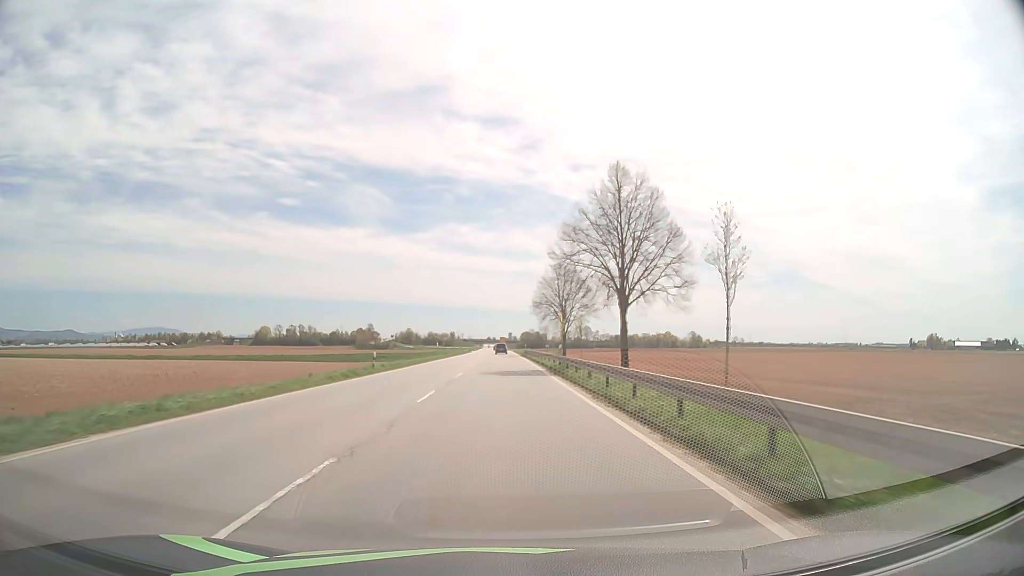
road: primary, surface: asphalt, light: Day
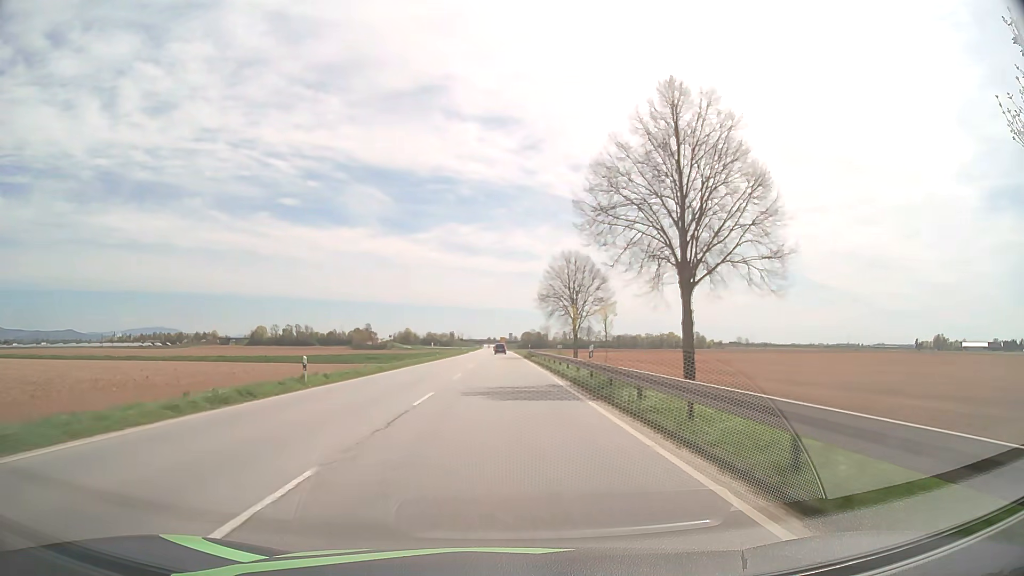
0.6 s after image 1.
(0.0, +12.7) m; 0°
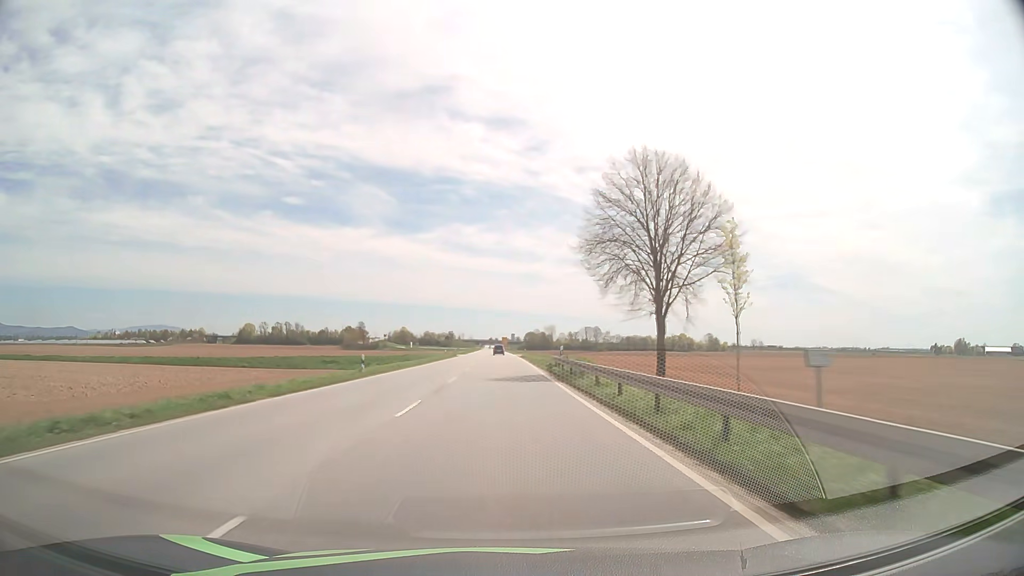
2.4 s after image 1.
(-0.1, +38.1) m; 0°
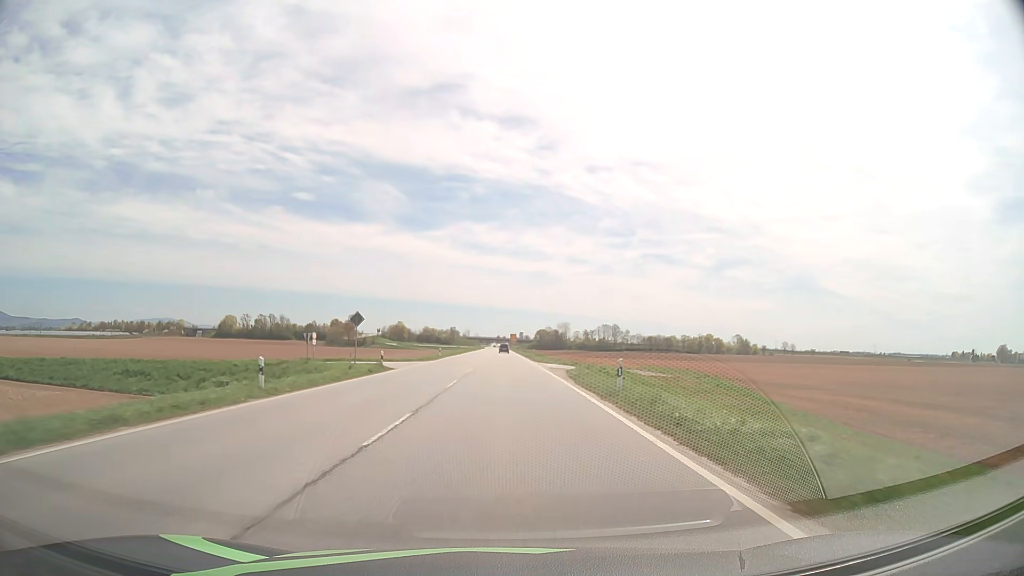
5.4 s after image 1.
(-0.4, +64.2) m; -1°
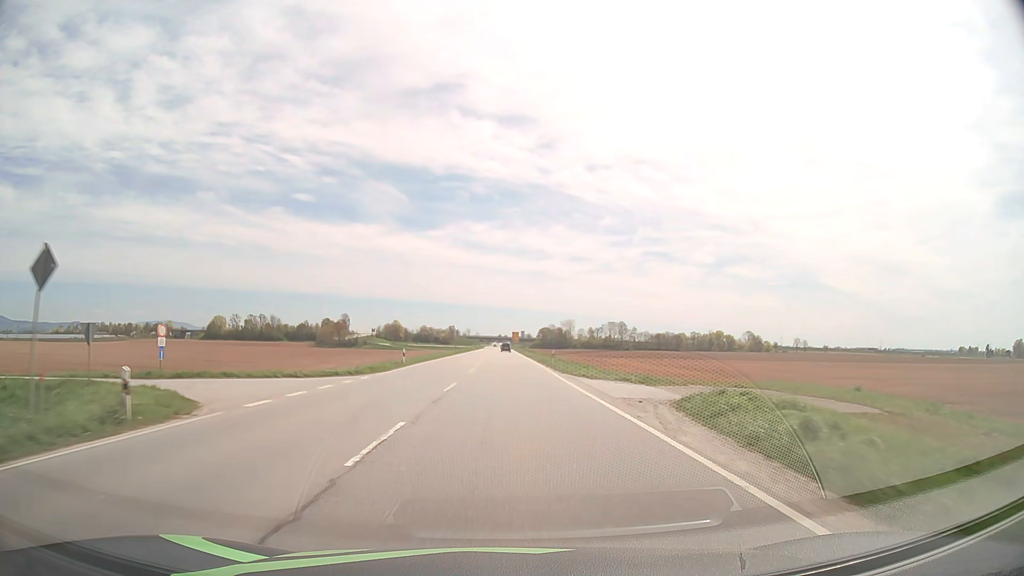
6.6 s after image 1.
(0.0, +25.7) m; 0°
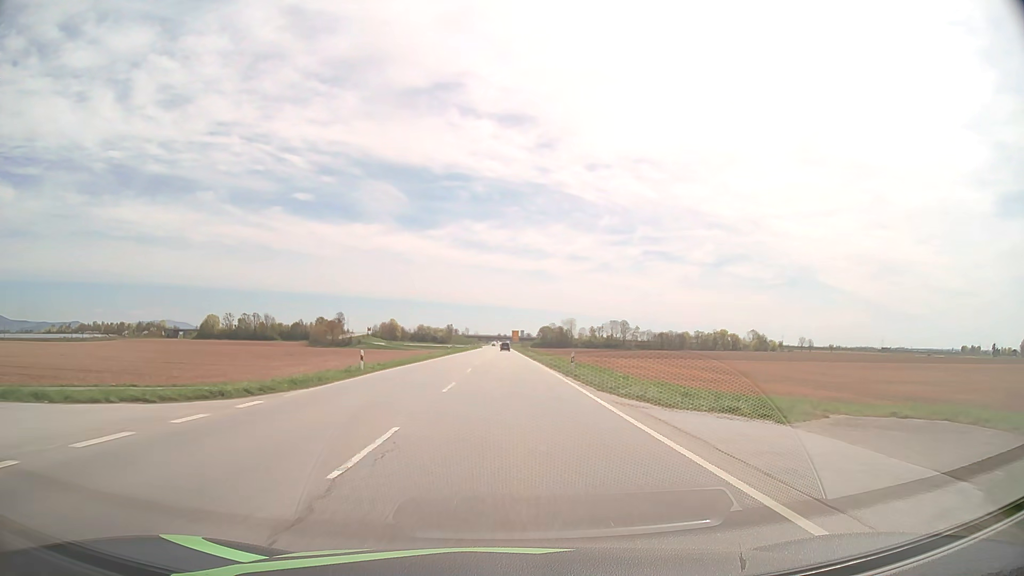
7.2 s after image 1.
(0.0, +12.7) m; 0°
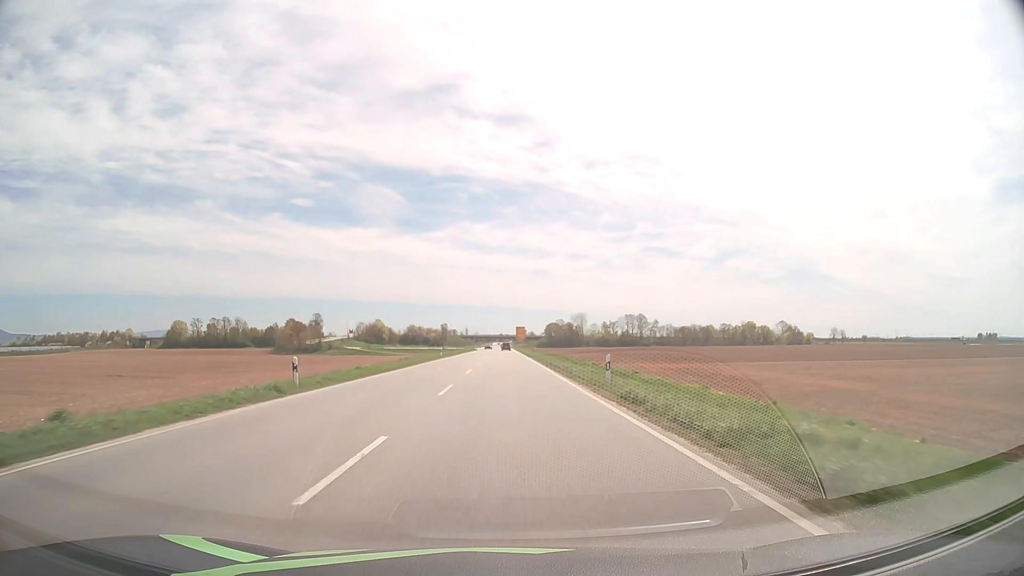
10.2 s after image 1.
(0.0, +61.0) m; 0°
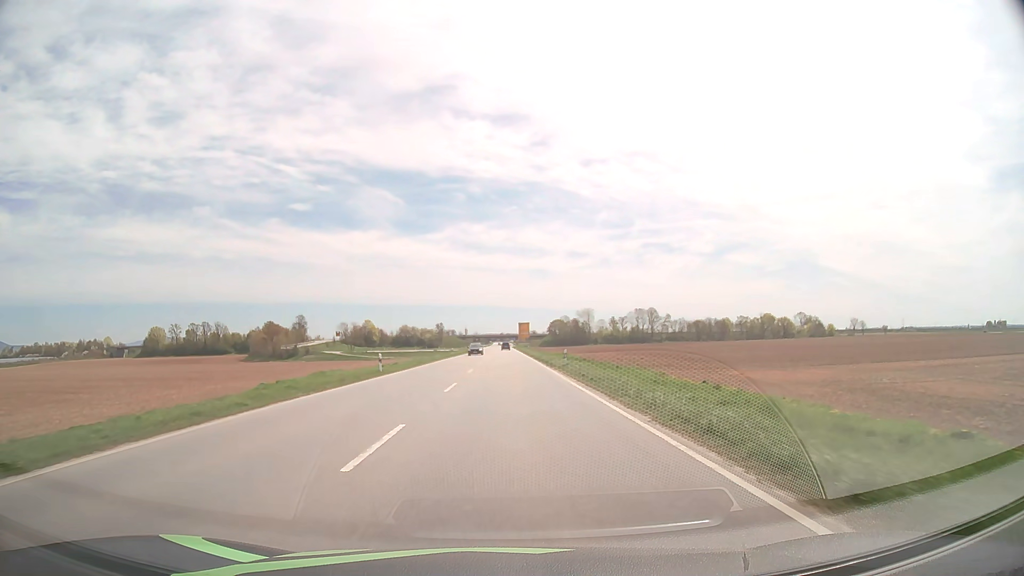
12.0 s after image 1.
(0.0, +34.3) m; 0°
(0, +10) (0, +20) (0, +30) (0, +40) (0, +50) (0, +60) (0, +70) (0, +80) (0, +90) (0, +100) m
